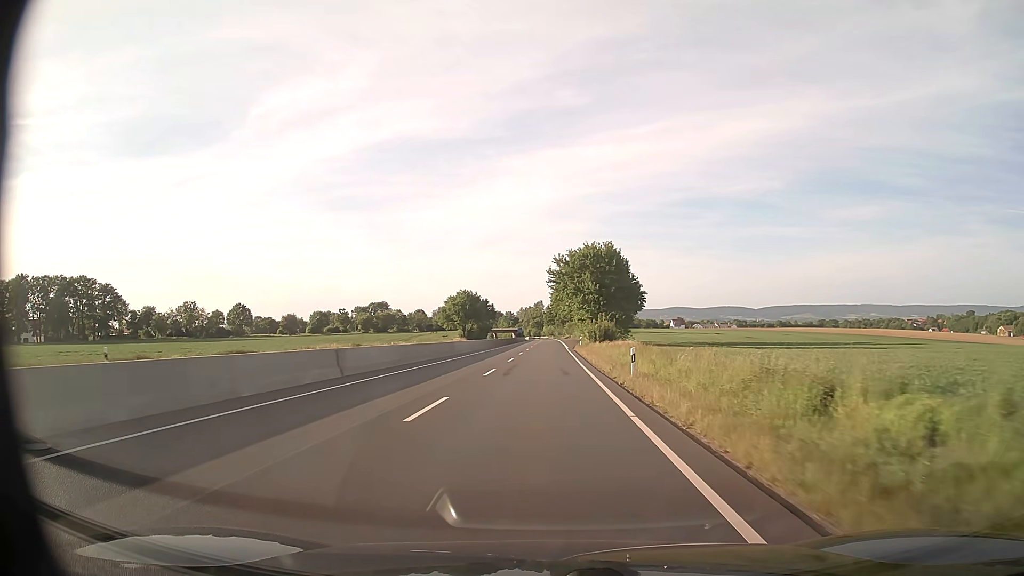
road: trunk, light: Day
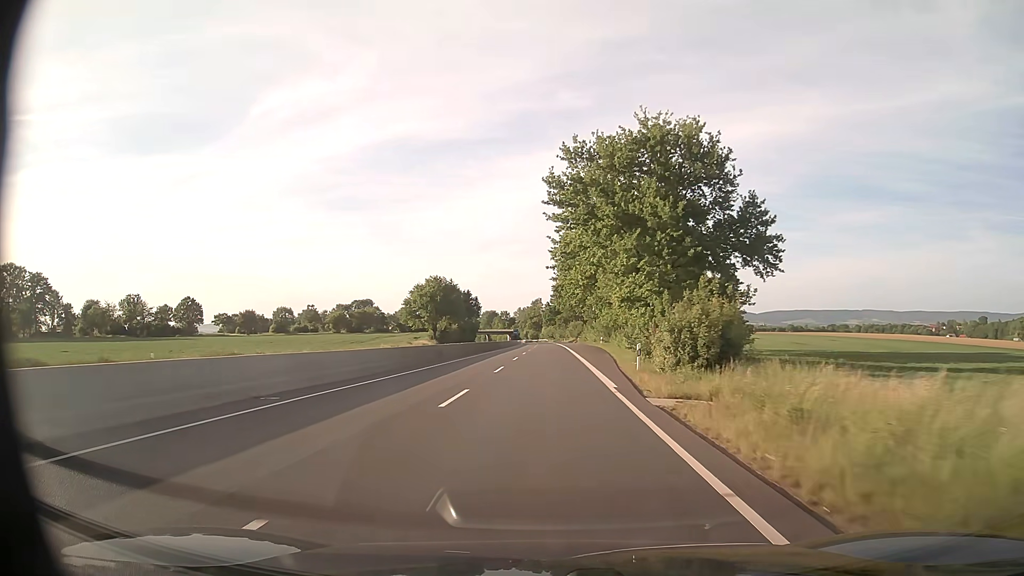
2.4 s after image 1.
(+0.1, +46.4) m; 0°
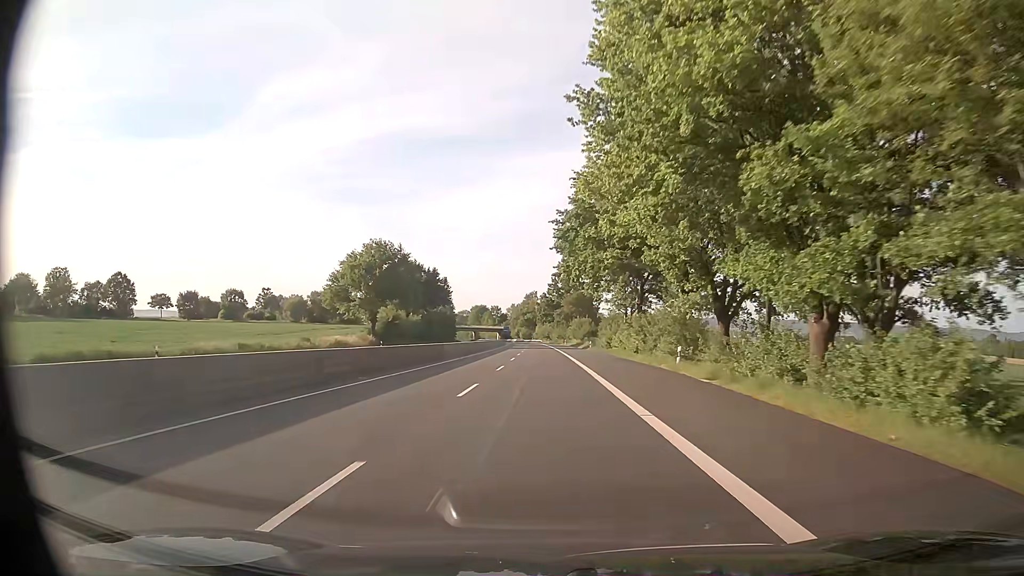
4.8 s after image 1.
(0.0, +46.3) m; 0°
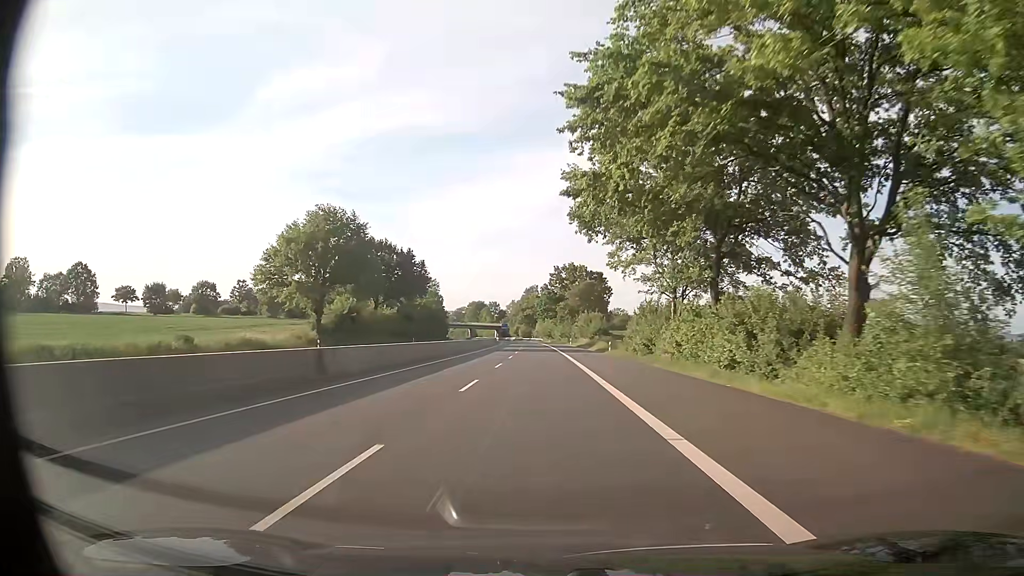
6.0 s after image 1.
(0.0, +23.3) m; 0°
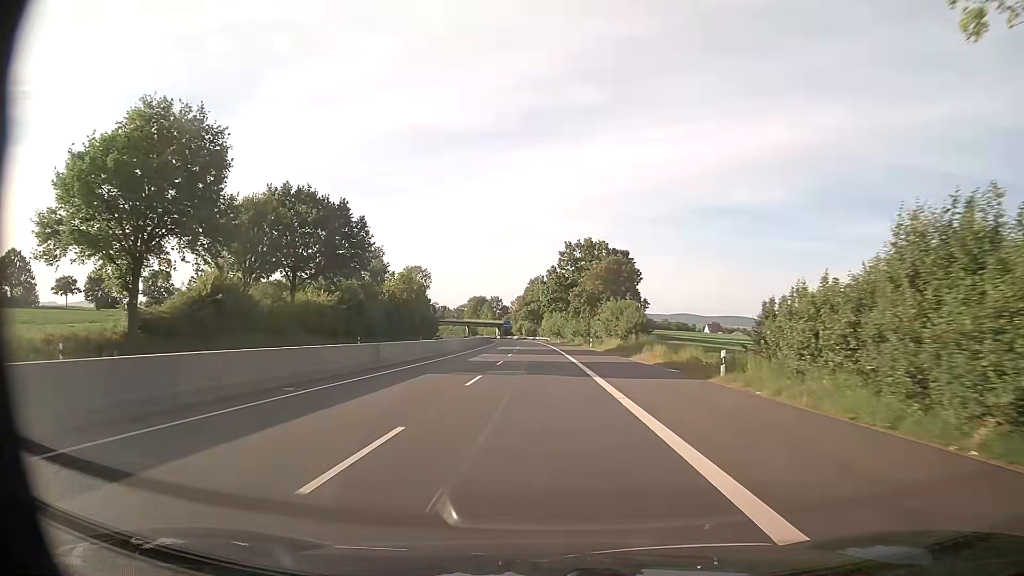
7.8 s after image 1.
(-0.2, +35.1) m; -1°
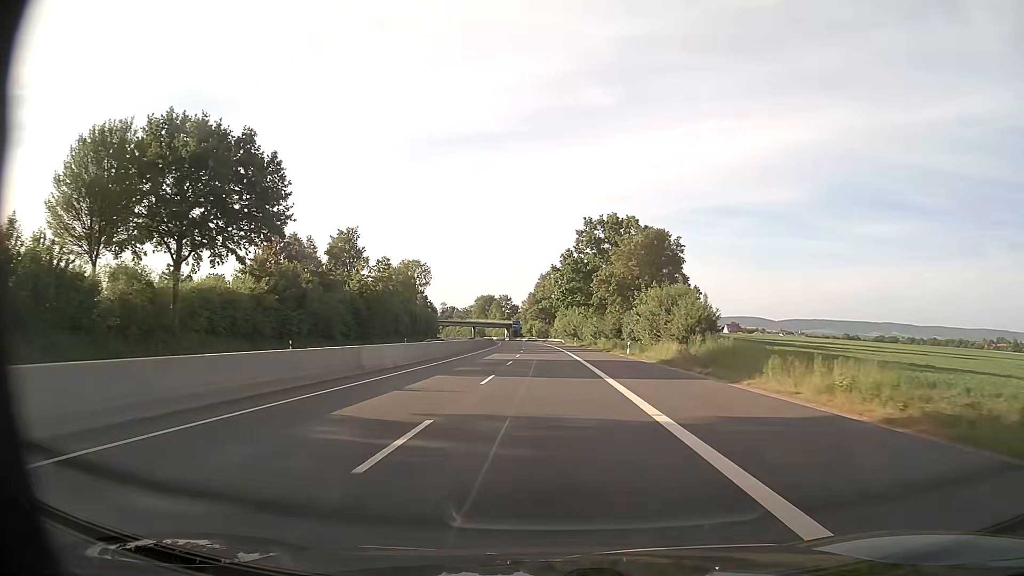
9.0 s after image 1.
(0.0, +23.4) m; -1°
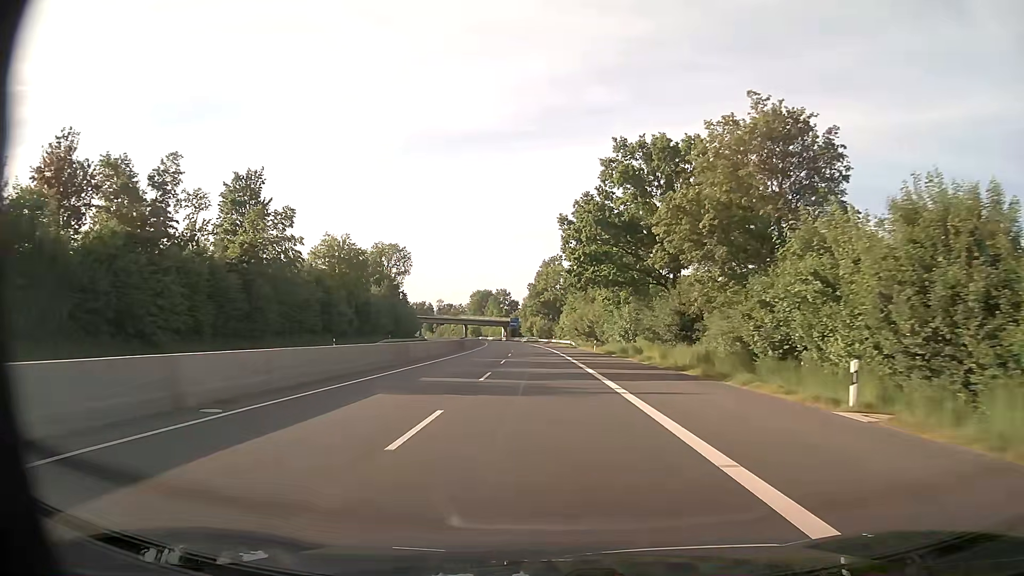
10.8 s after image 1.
(-0.1, +35.3) m; 0°
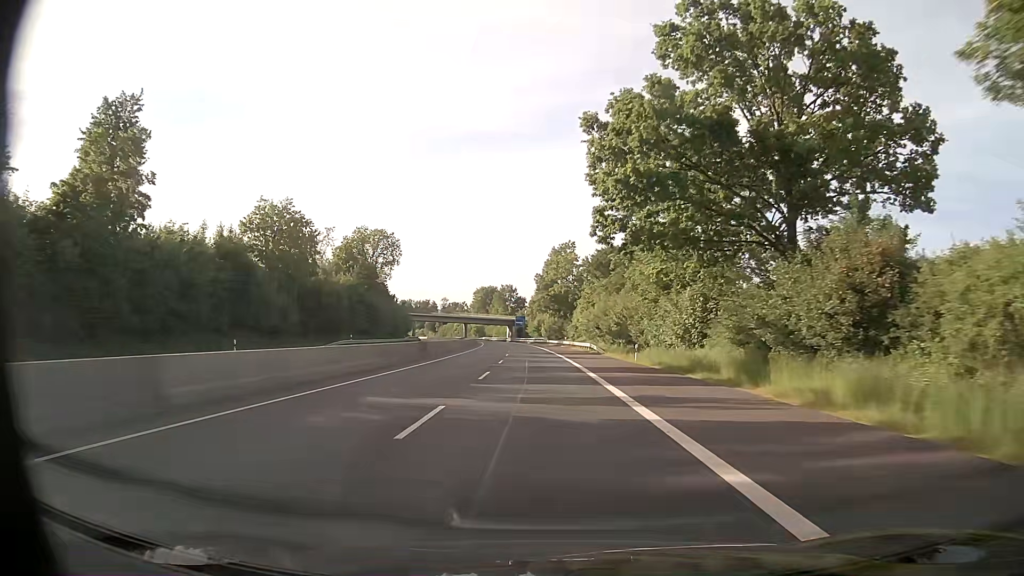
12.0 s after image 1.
(-0.1, +23.5) m; -1°
(0, +10) (0, +20) (0, +30) (-1, +40) (-1, +50) (-1, +60) (-2, +70) (-3, +80) (-3, +90) (-4, +100) m
